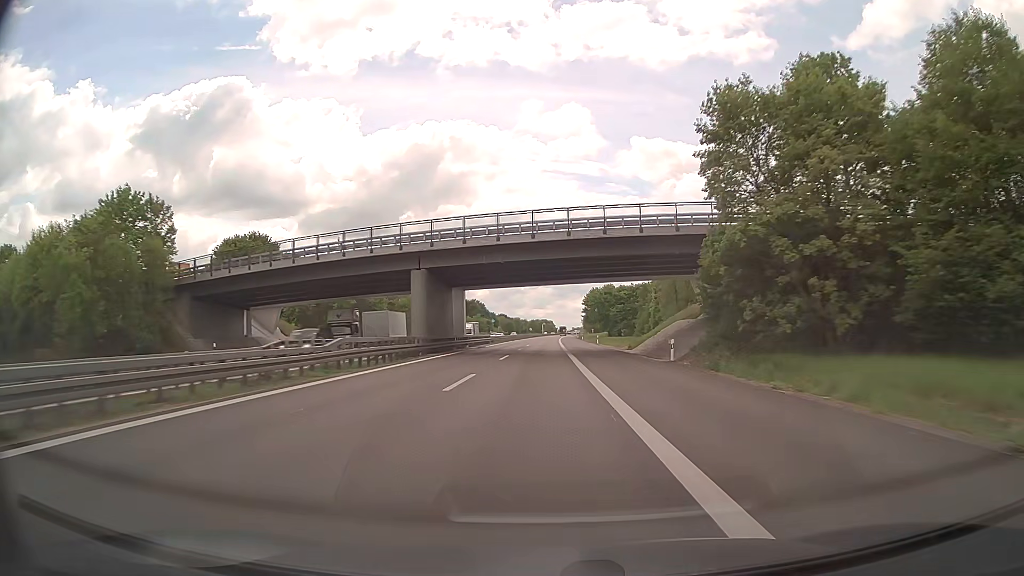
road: trunk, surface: asphalt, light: Day
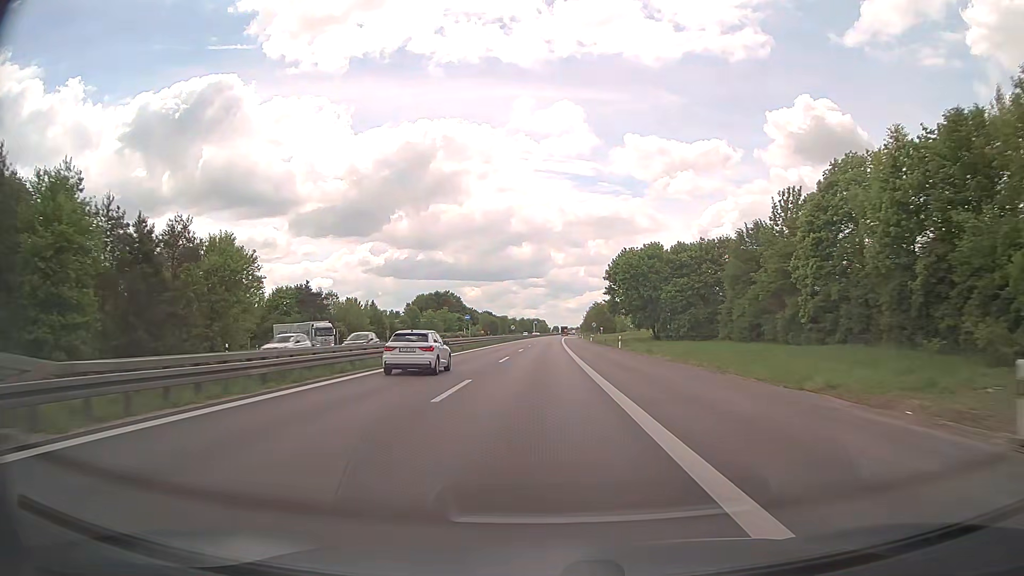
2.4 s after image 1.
(+0.8, +74.7) m; +1°
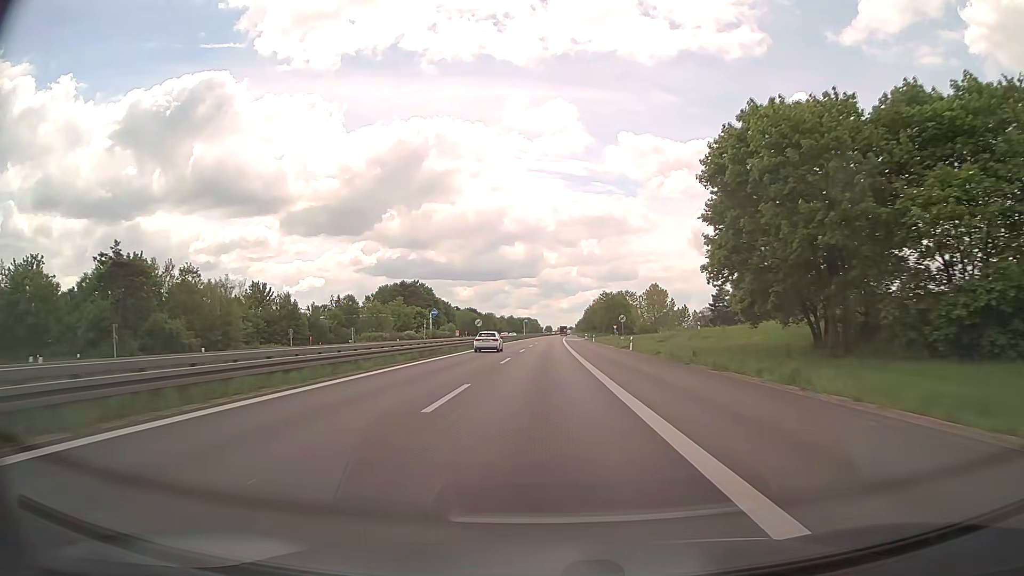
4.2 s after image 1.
(+0.3, +55.9) m; +1°
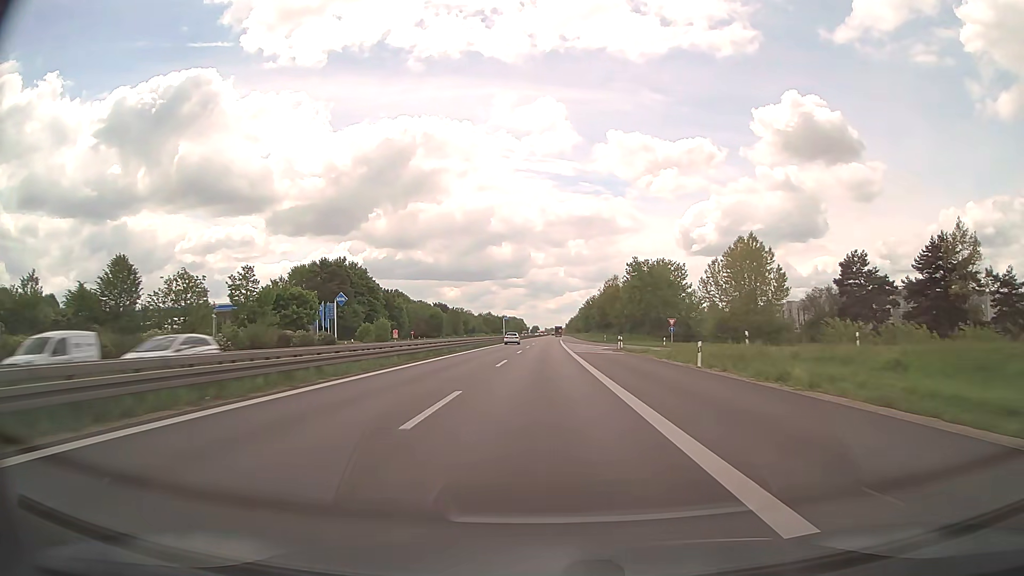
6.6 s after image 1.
(+0.7, +74.2) m; +1°
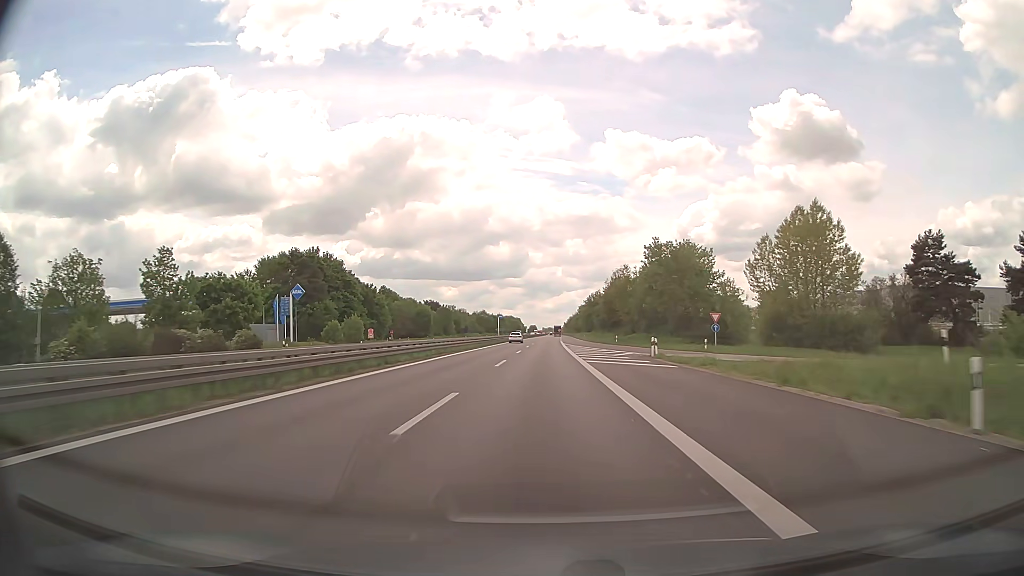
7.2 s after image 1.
(0.0, +18.5) m; 0°
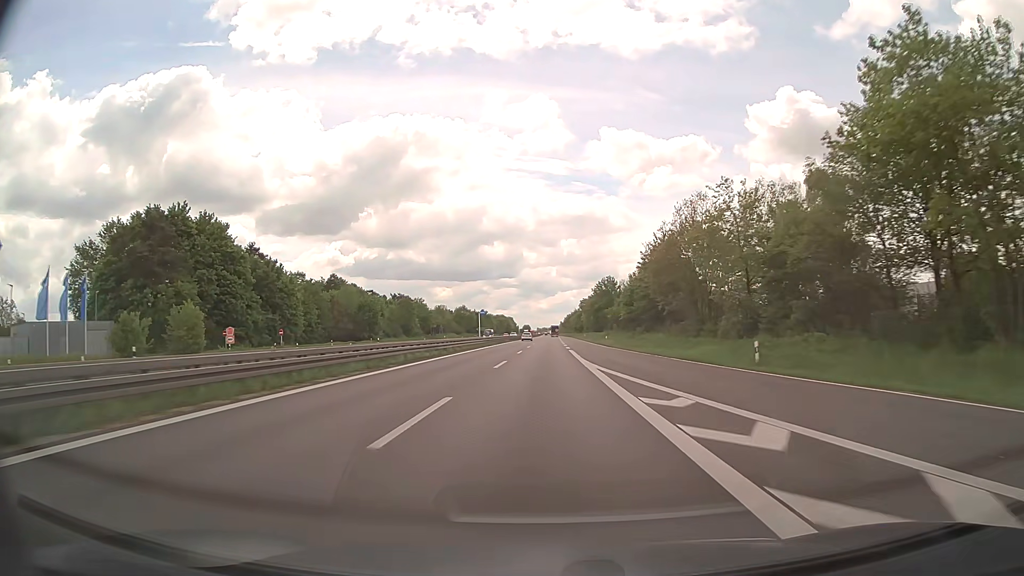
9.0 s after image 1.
(+0.3, +55.3) m; +1°
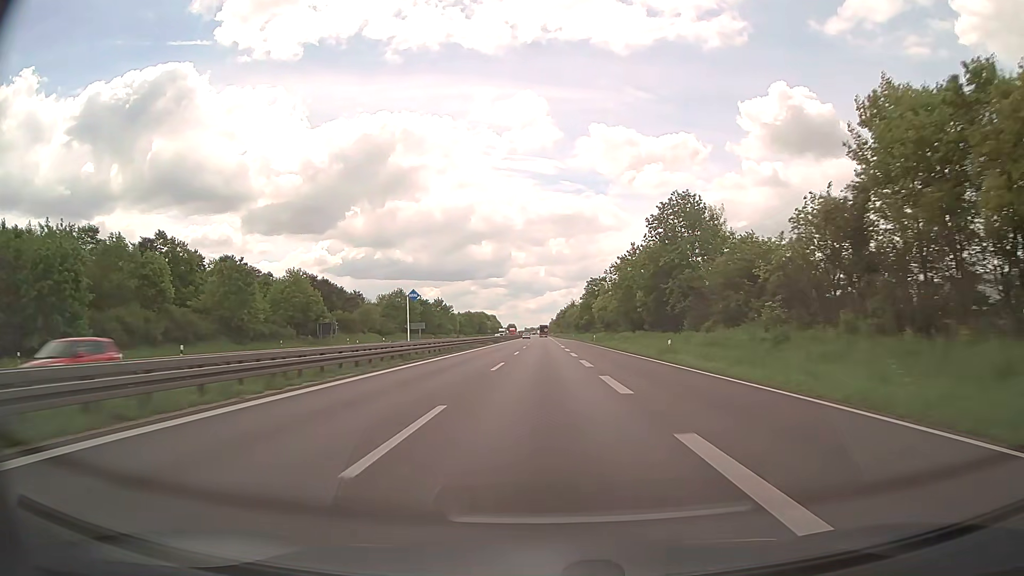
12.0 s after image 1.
(+0.7, +91.8) m; +1°
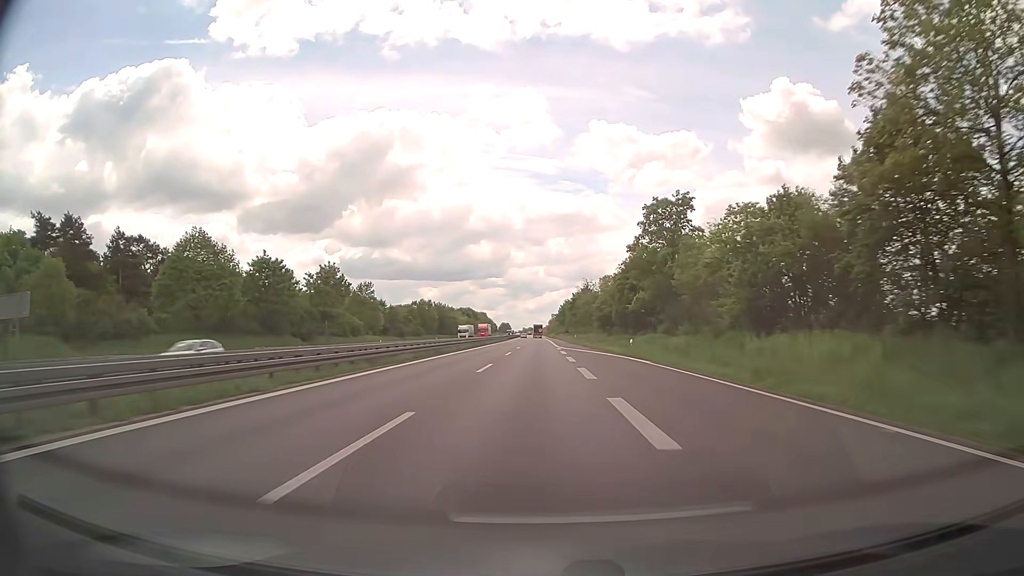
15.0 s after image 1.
(+0.5, +91.3) m; 0°
(0, +10) (0, +20) (0, +30) (0, +40) (0, +50) (0, +60) (0, +70) (0, +80) (-1, +90) (-1, +100) m
